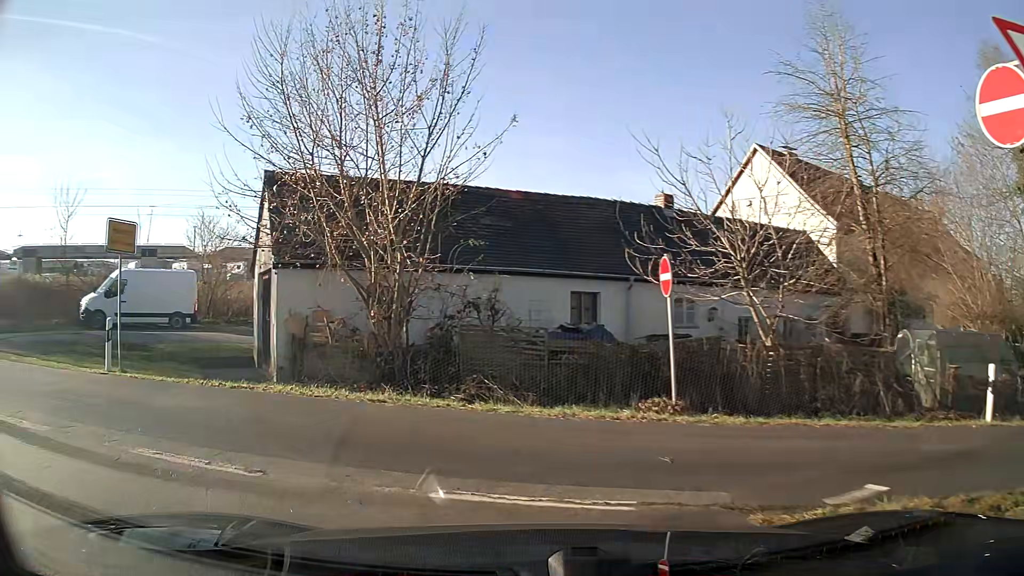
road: residential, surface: asphalt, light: Day
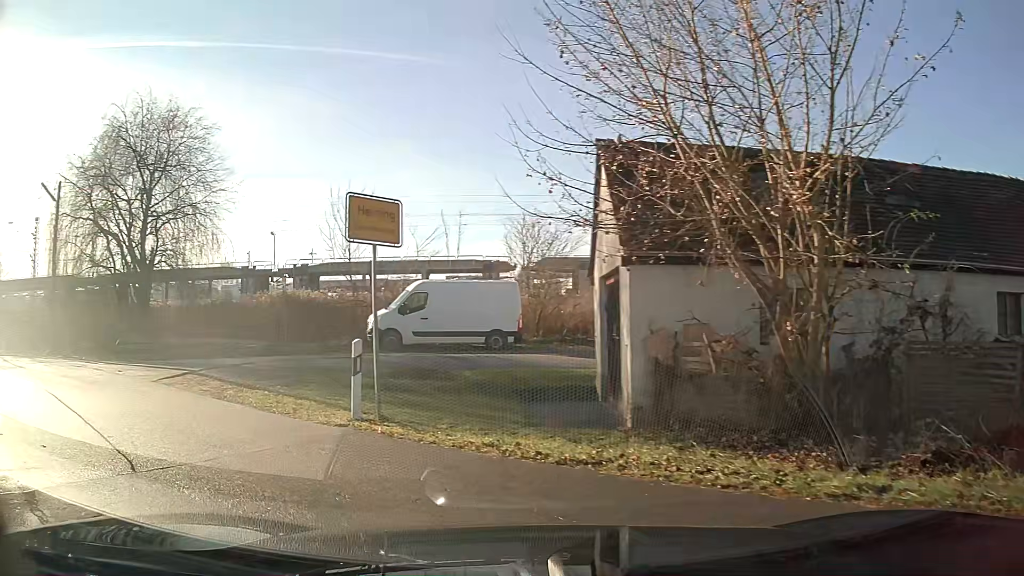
(-1.0, +4.8) m; -31°
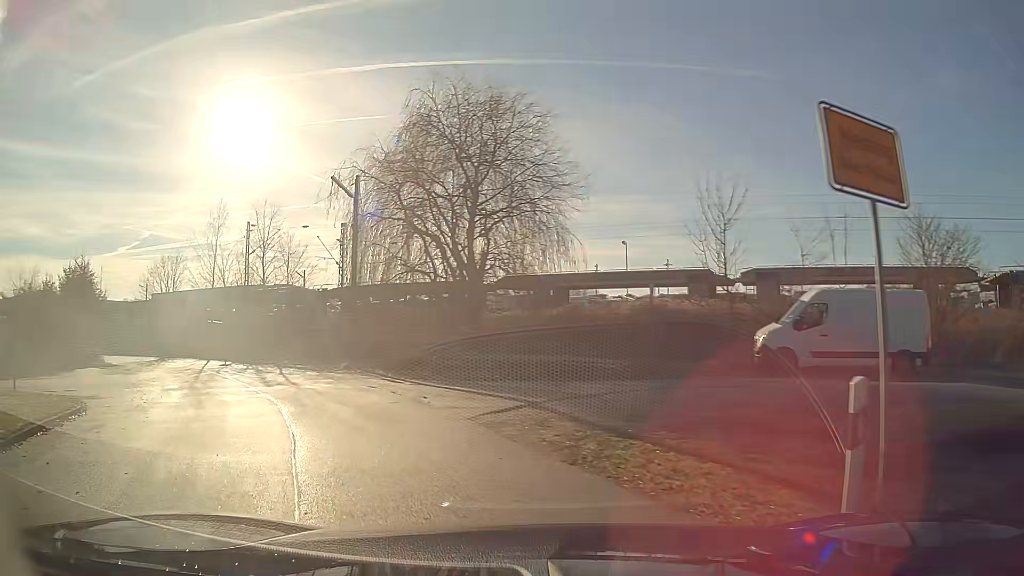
(-1.3, +4.6) m; -28°
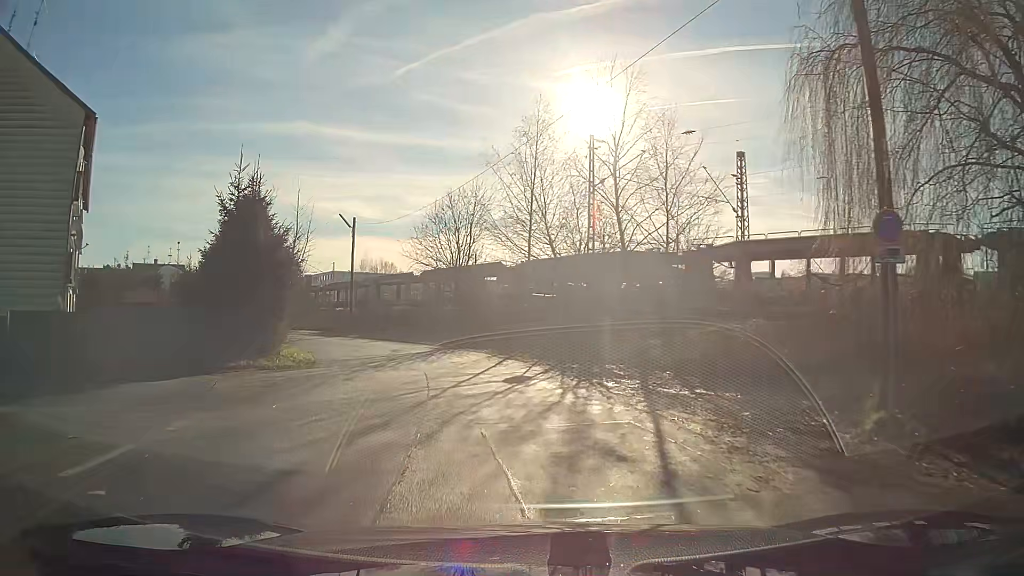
(-5.6, +18.4) m; -28°
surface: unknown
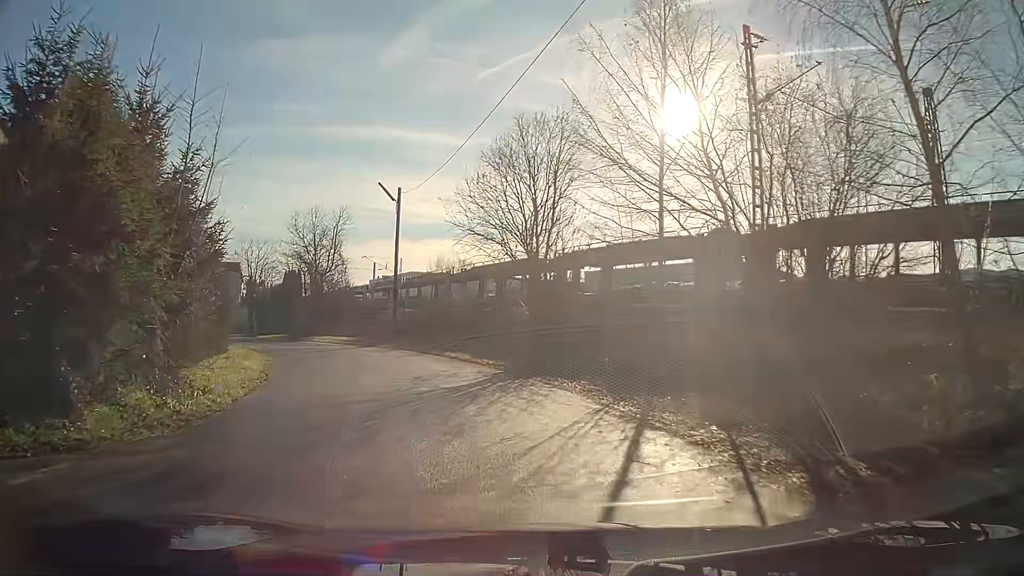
(-0.8, +12.5) m; -7°
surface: asphalt
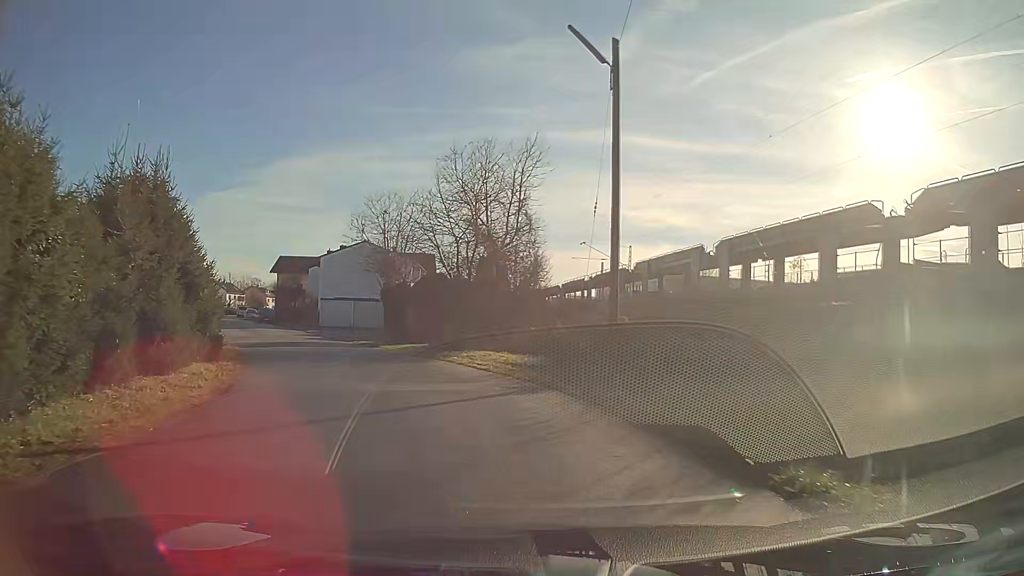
(-3.4, +20.2) m; -20°
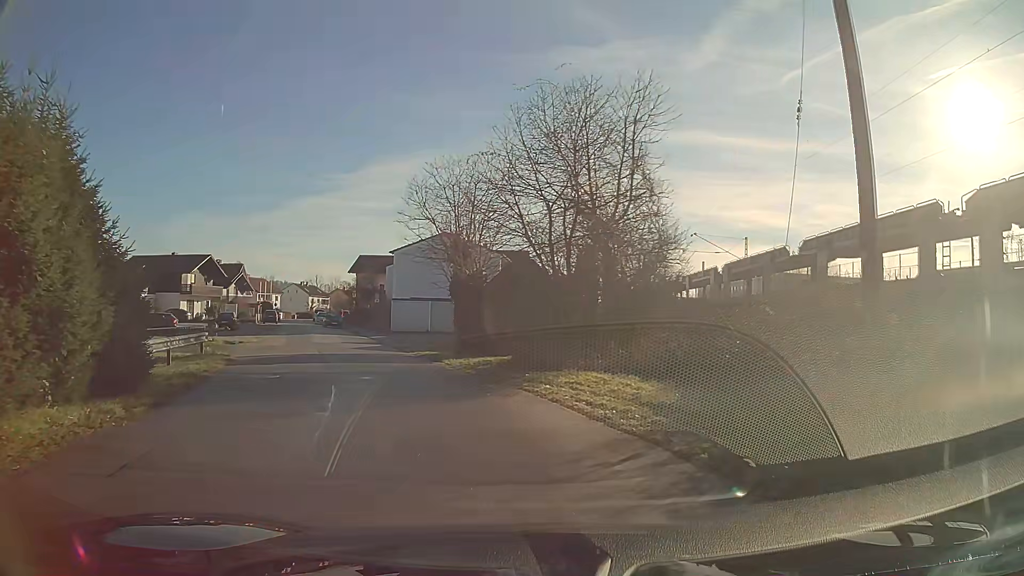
(-0.7, +8.6) m; -9°
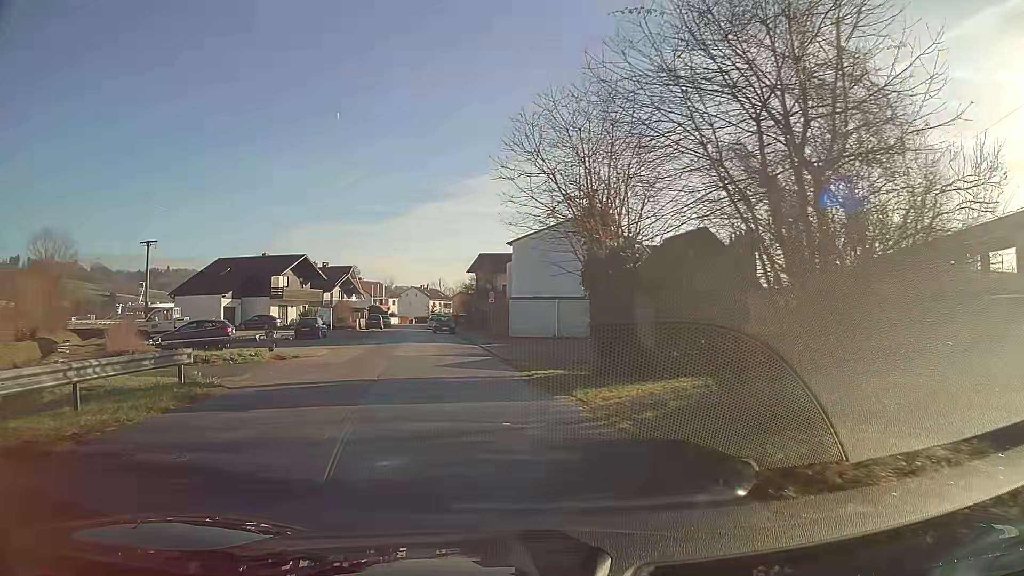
(-0.8, +8.7) m; -10°
(-1, +10) (-2, +20) (-3, +30) (-5, +40) (-8, +49) (-10, +59) (-11, +69) (-13, +79) (-14, +89) (-15, +99) m
